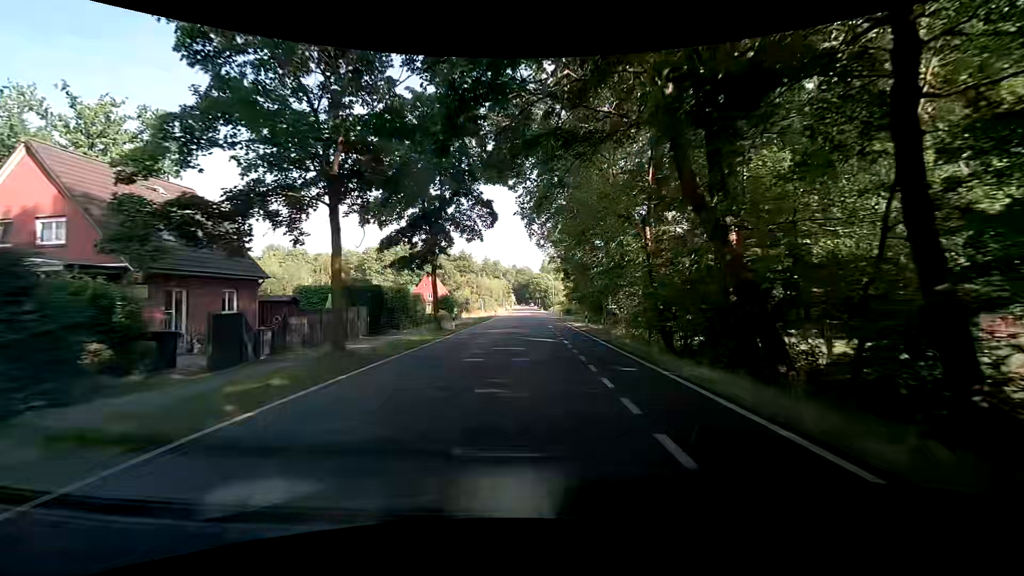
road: tertiary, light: Day
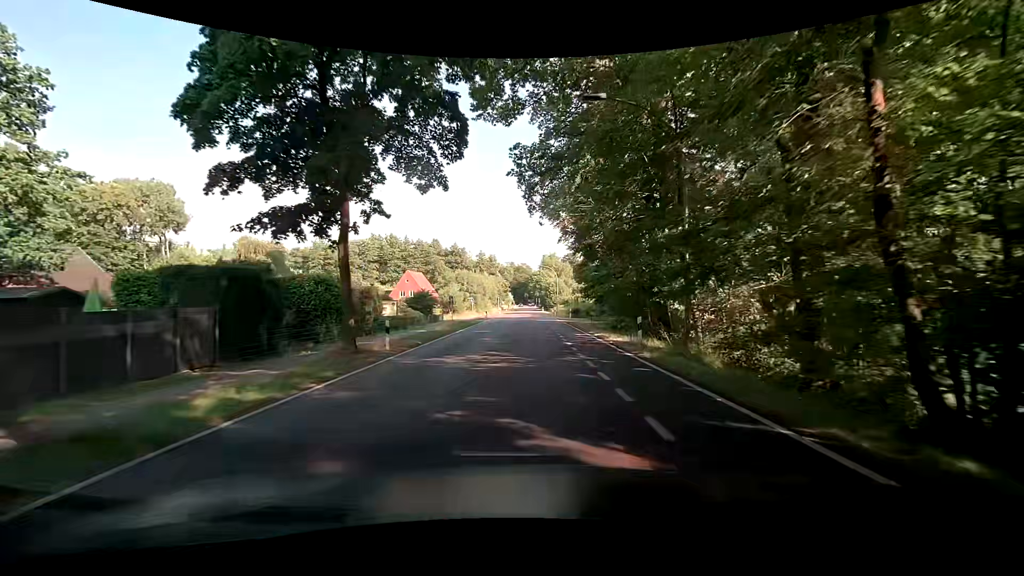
(+0.2, +15.2) m; +1°
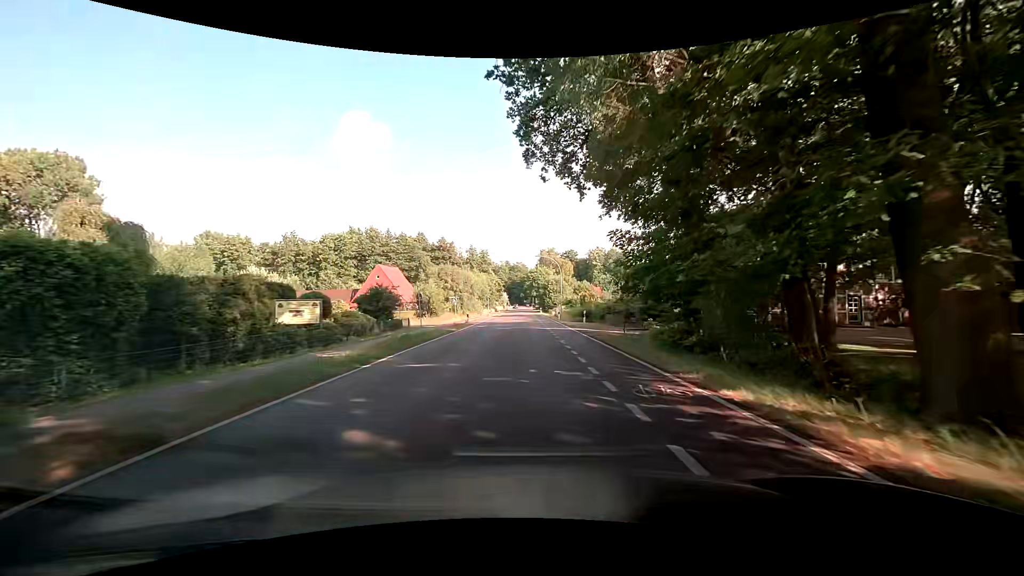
(-0.1, +15.3) m; 0°
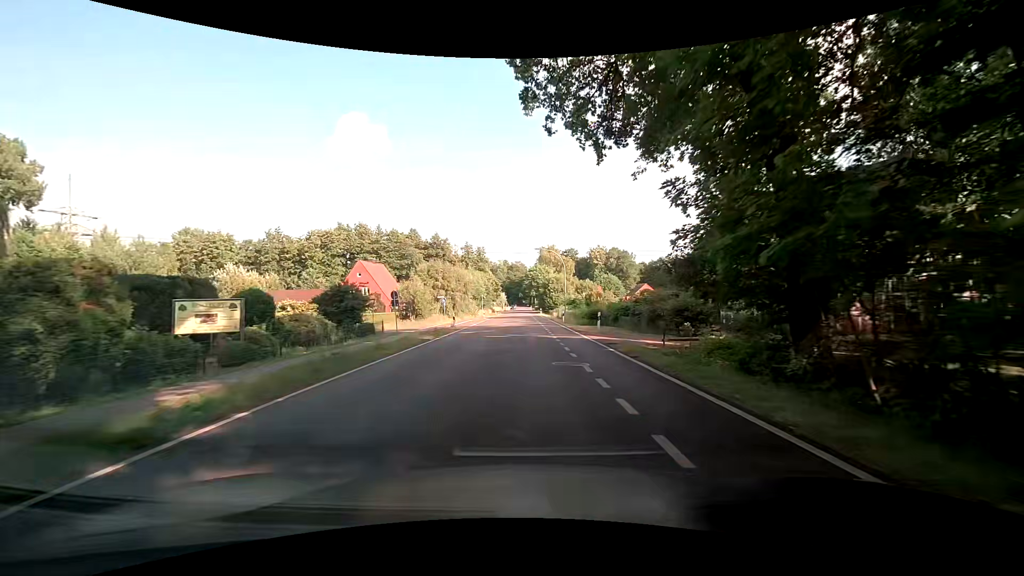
(0.0, +7.6) m; 0°
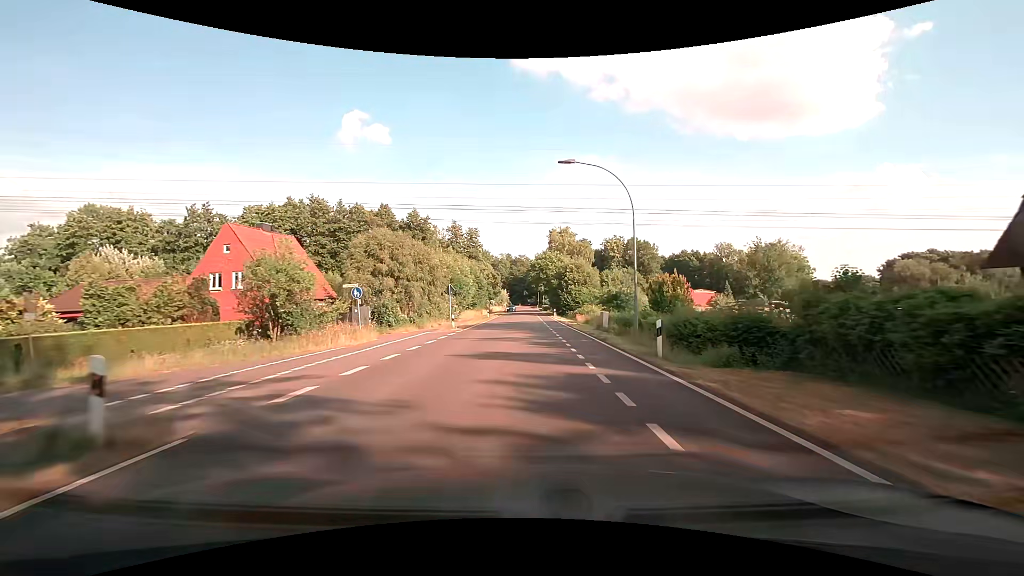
(0.0, +30.5) m; 0°
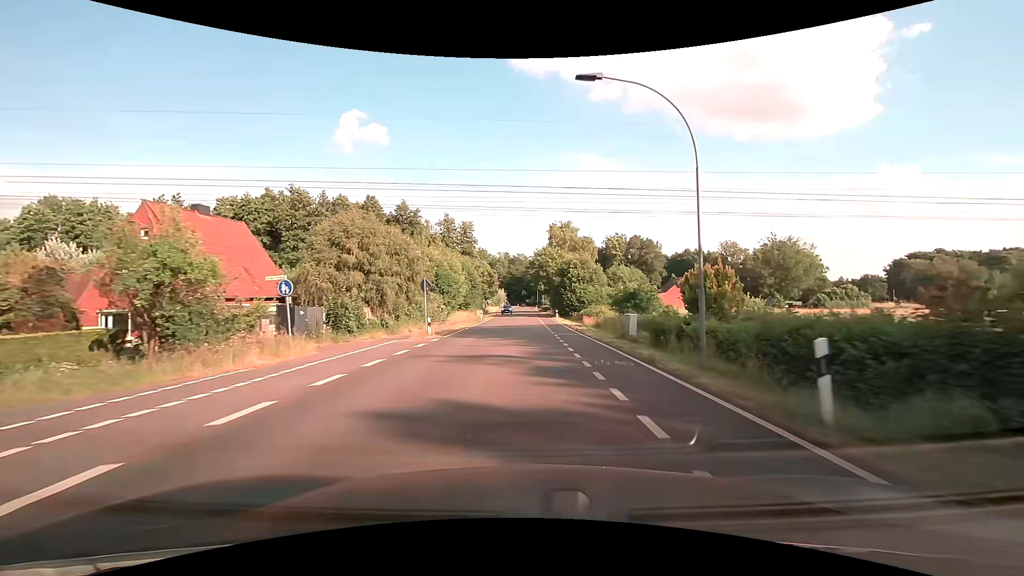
(0.0, +7.6) m; 0°
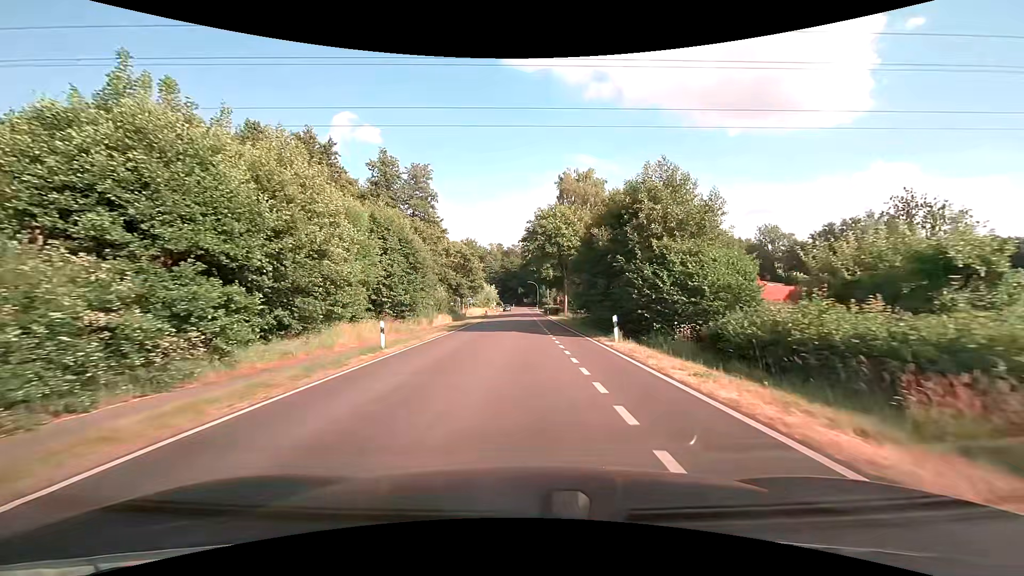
(+0.2, +38.2) m; +1°
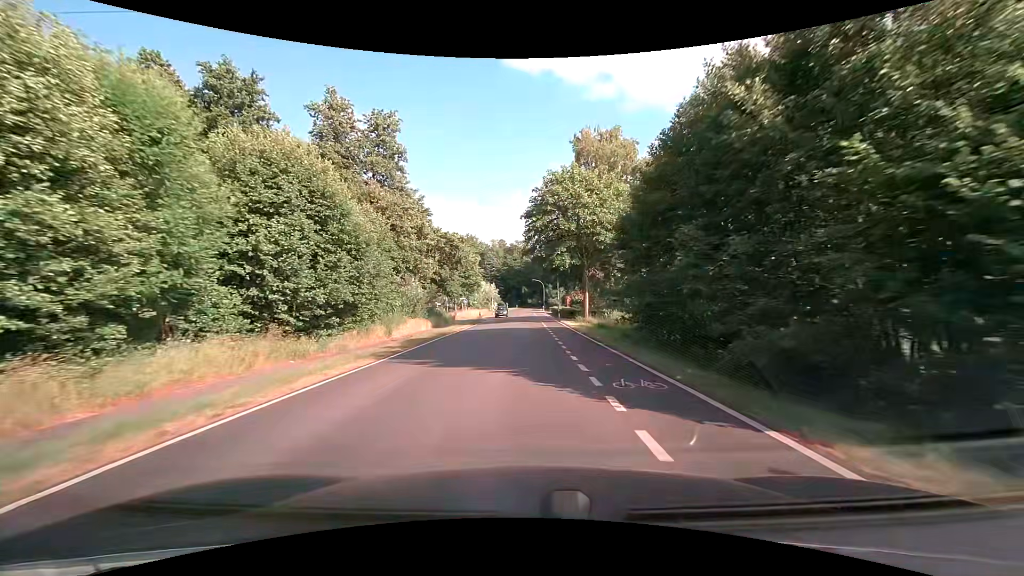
(-0.1, +15.2) m; -1°
(0, +10) (0, +20) (0, +30) (0, +40) (0, +50) (0, +60) (0, +70) (0, +80) (0, +90) (0, +100) m
